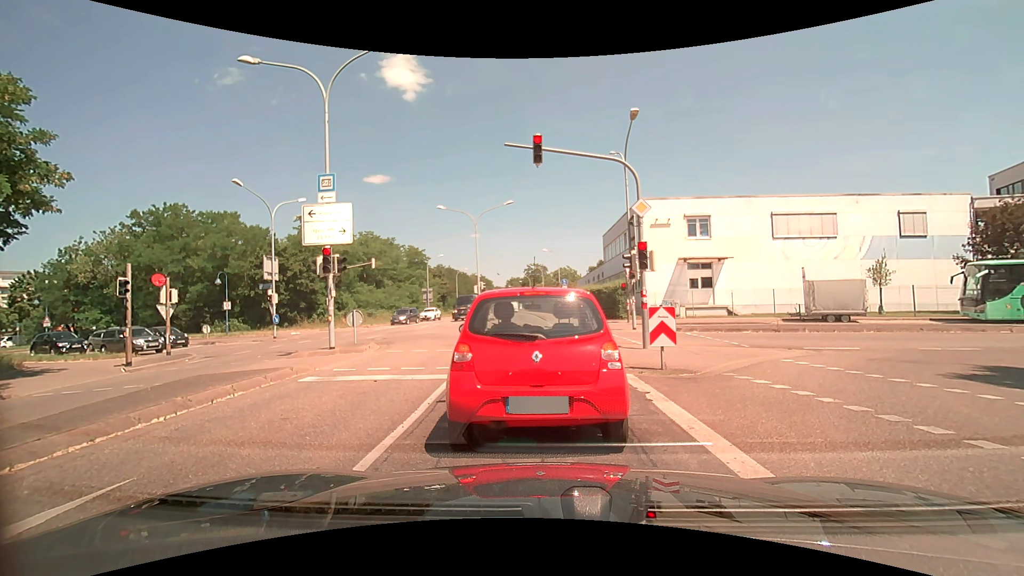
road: secondary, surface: asphalt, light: Day
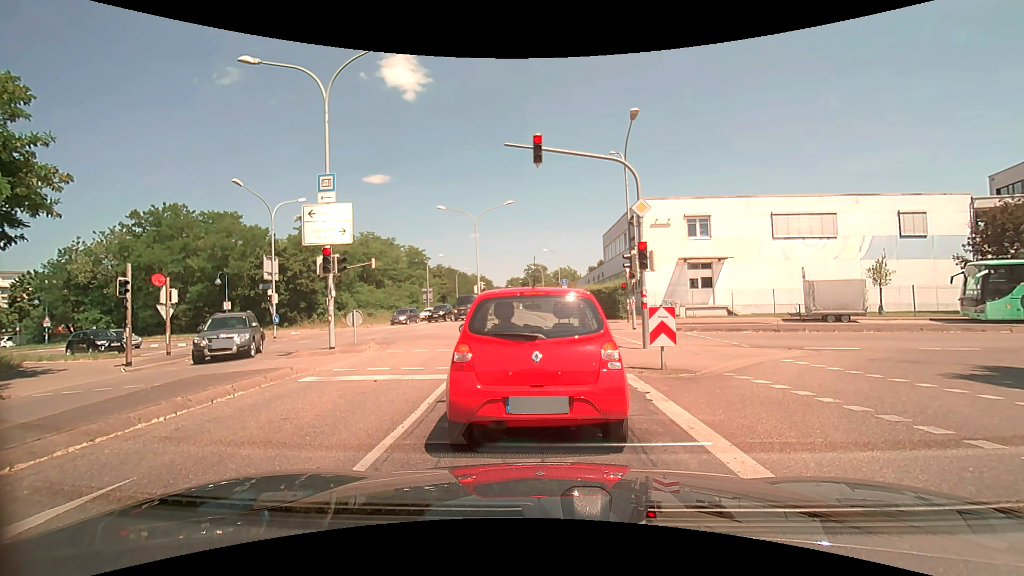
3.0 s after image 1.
(0.0, 0.0) m; 0°
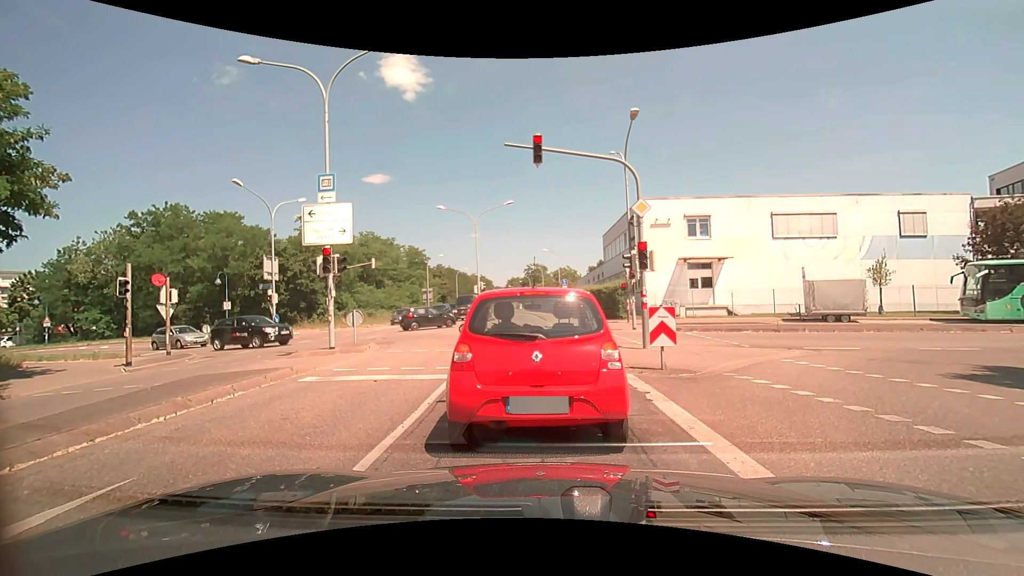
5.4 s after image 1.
(0.0, 0.0) m; 0°
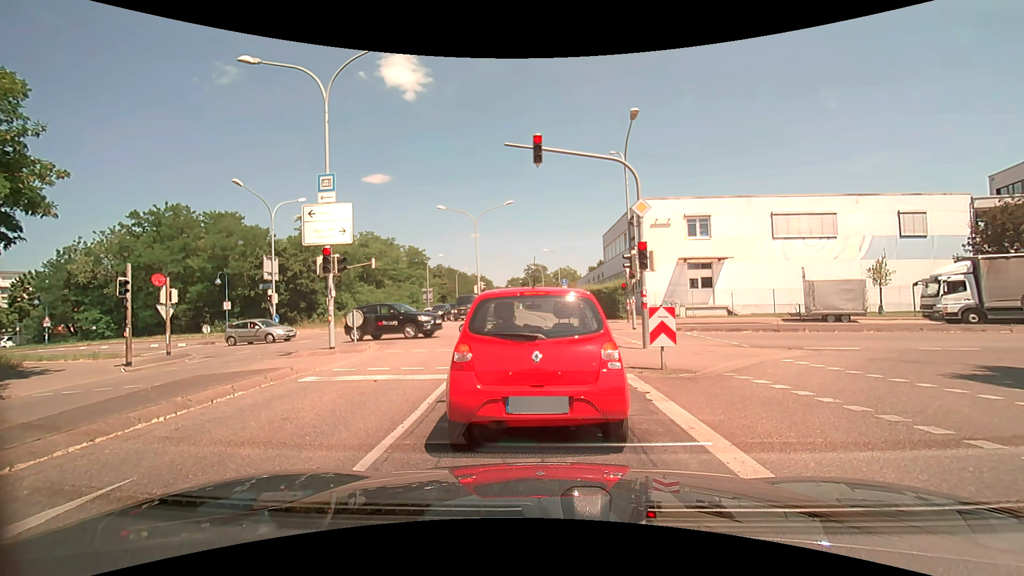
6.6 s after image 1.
(0.0, 0.0) m; 0°
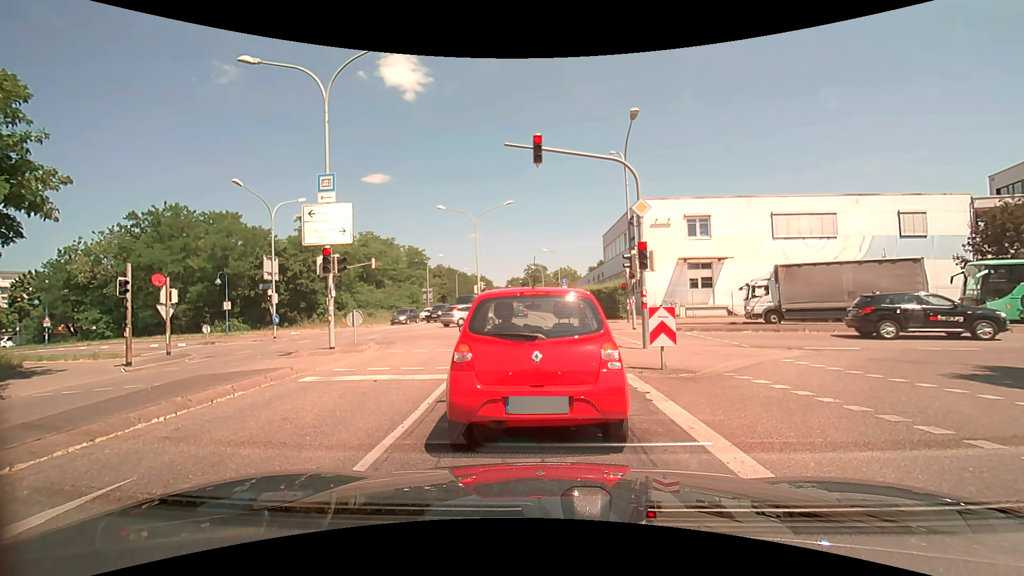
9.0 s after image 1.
(0.0, 0.0) m; 0°
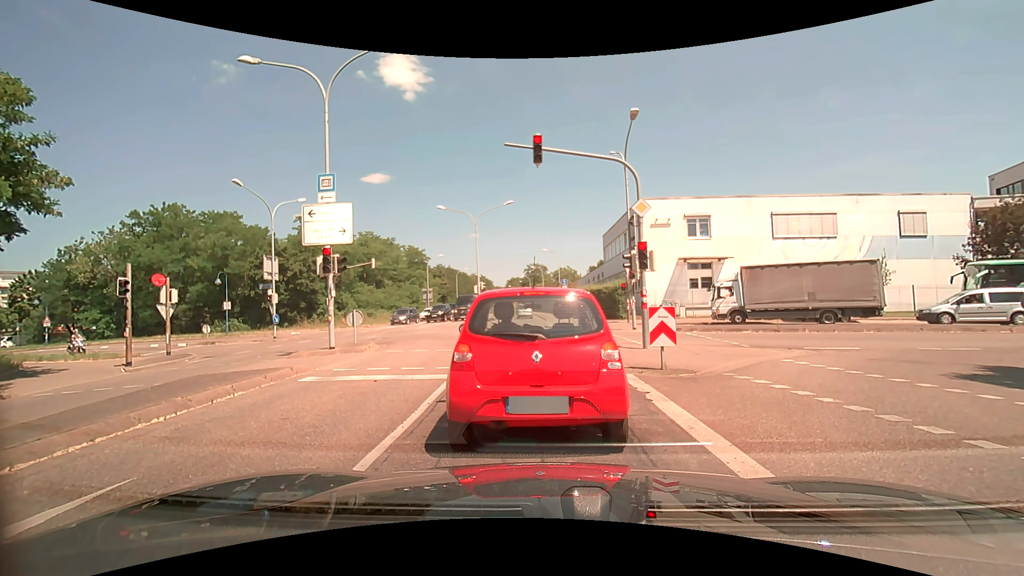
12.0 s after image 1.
(0.0, 0.0) m; 0°
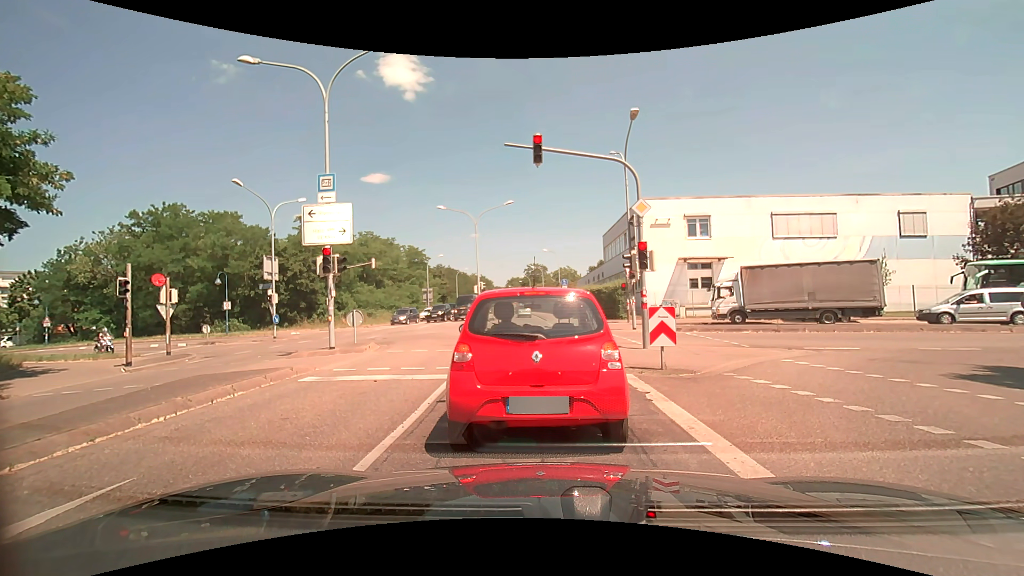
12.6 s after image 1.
(0.0, 0.0) m; 0°
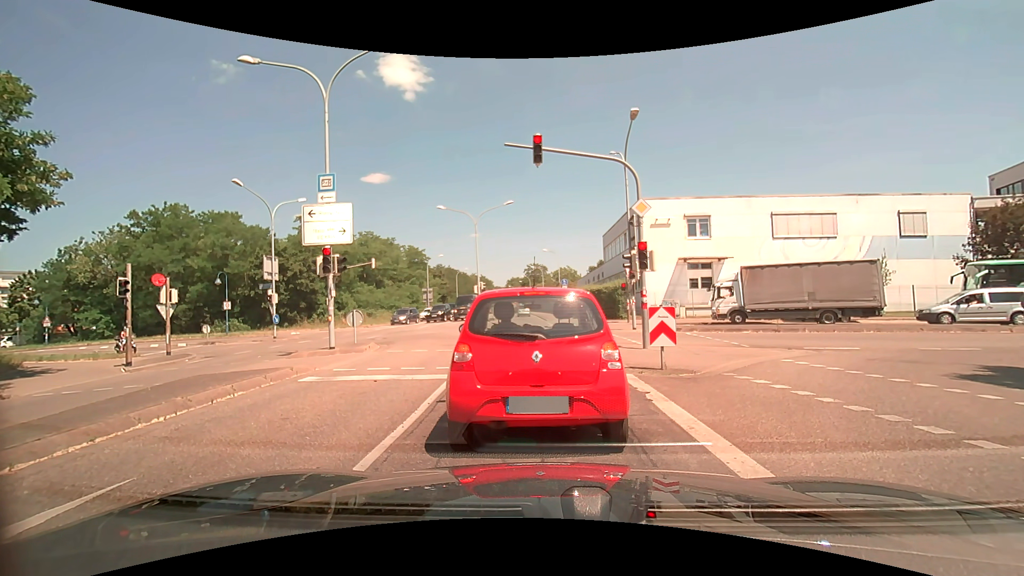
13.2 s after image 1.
(0.0, 0.0) m; 0°
(0, +10) (-1, +20) (-1, +30) (-2, +40) (-2, +50) (-3, +60) (-3, +70) (-4, +80) (-5, +90) (-5, +100) m
